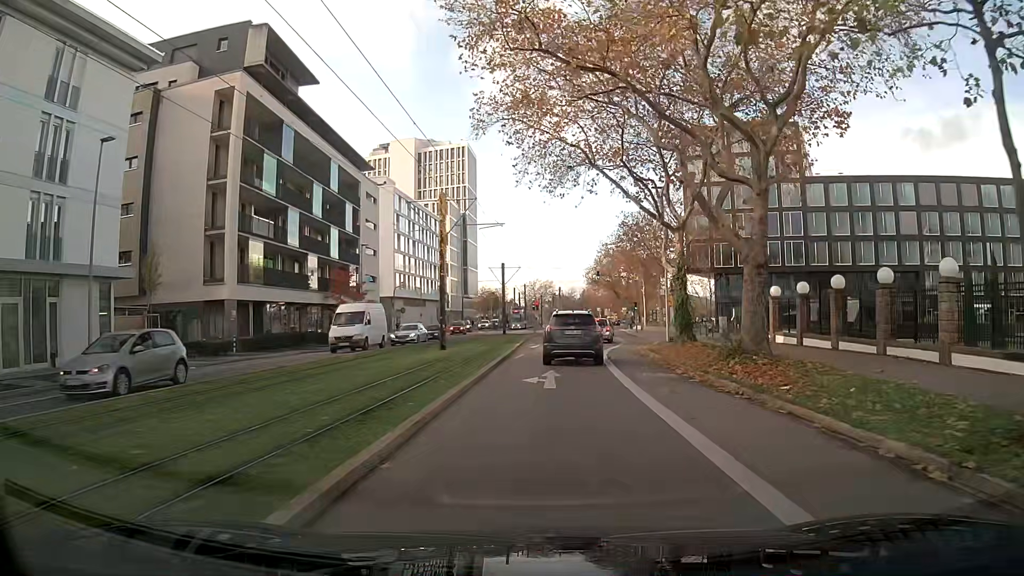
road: secondary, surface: asphalt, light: Day
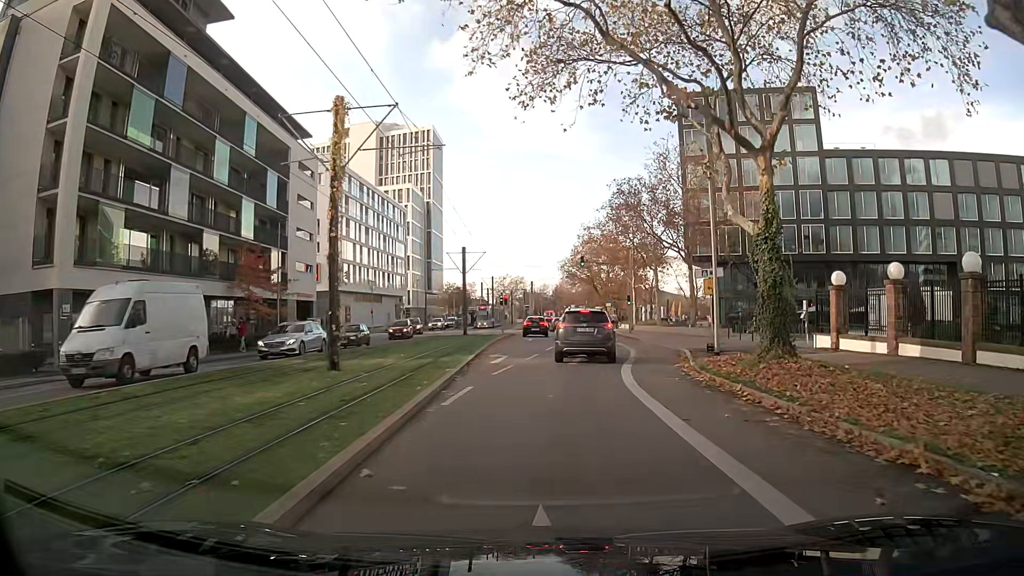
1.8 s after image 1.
(+0.3, +13.8) m; +3°
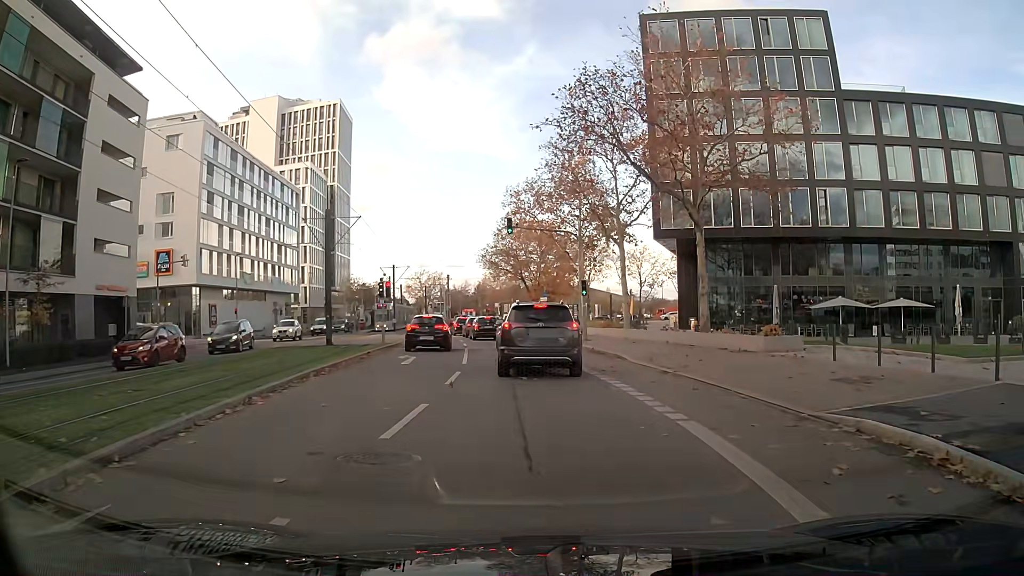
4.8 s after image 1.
(+1.1, +20.4) m; +5°
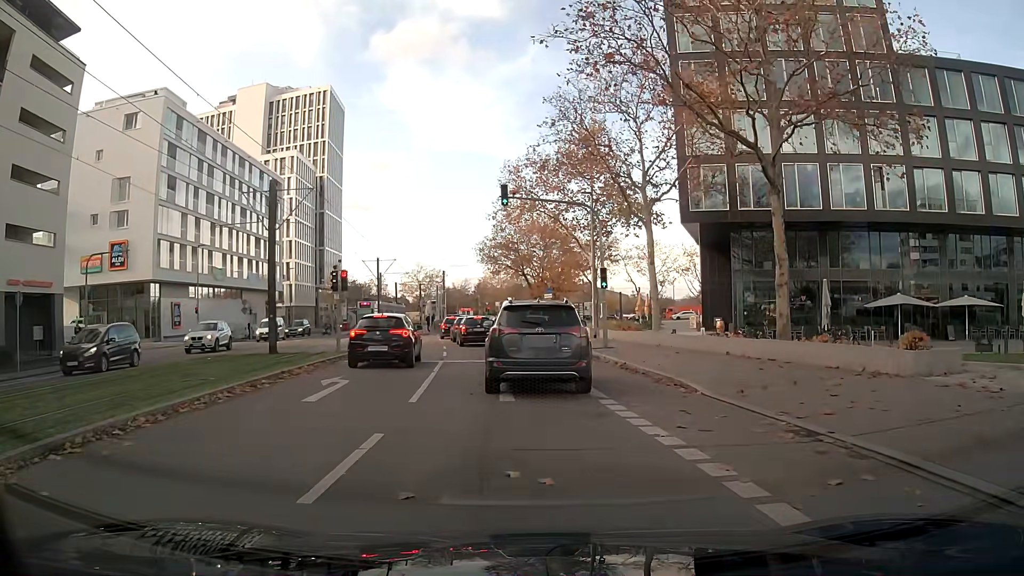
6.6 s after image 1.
(0.0, +8.5) m; -1°
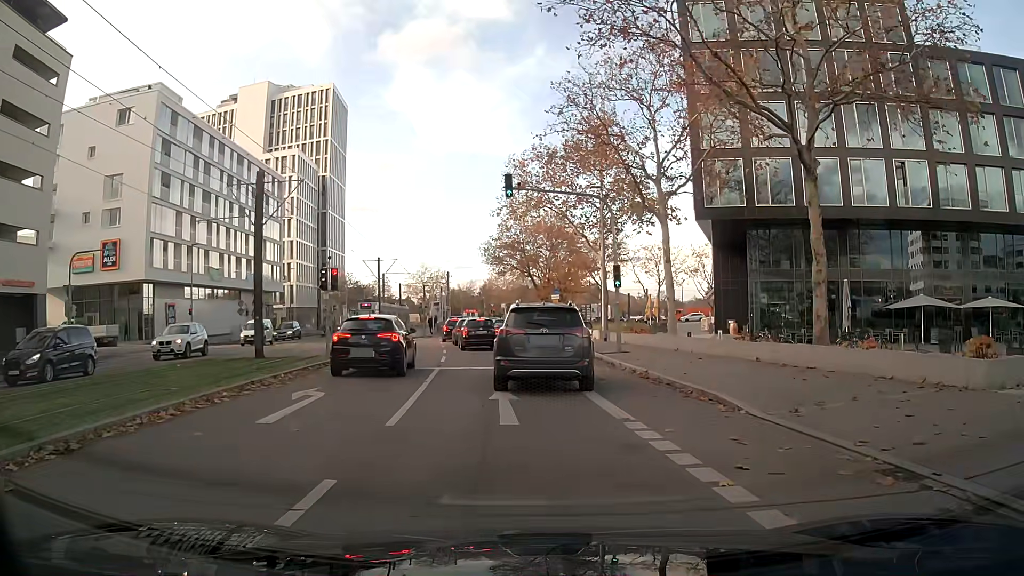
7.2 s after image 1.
(0.0, +2.2) m; -1°
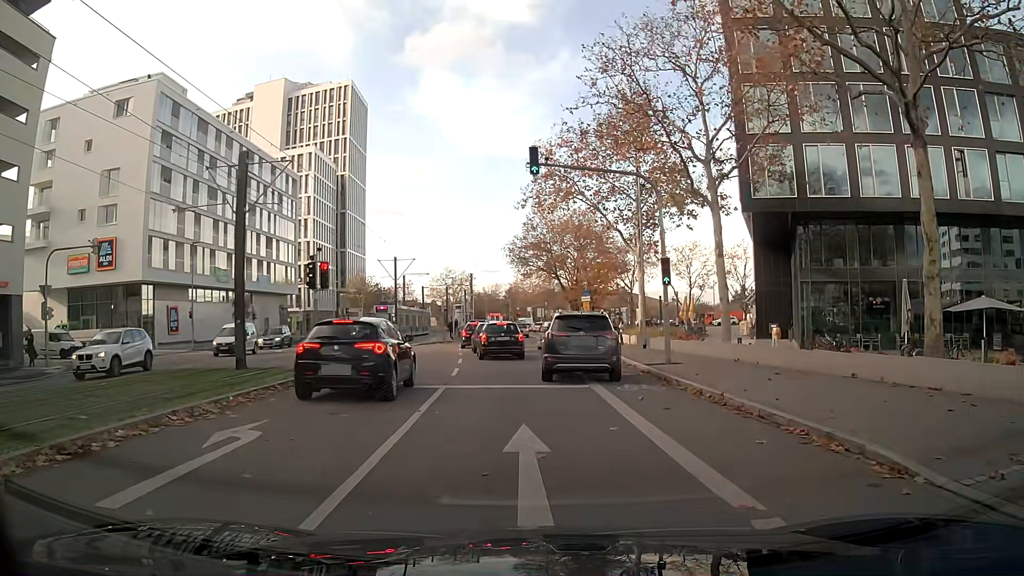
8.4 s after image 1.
(-0.1, +4.3) m; -2°
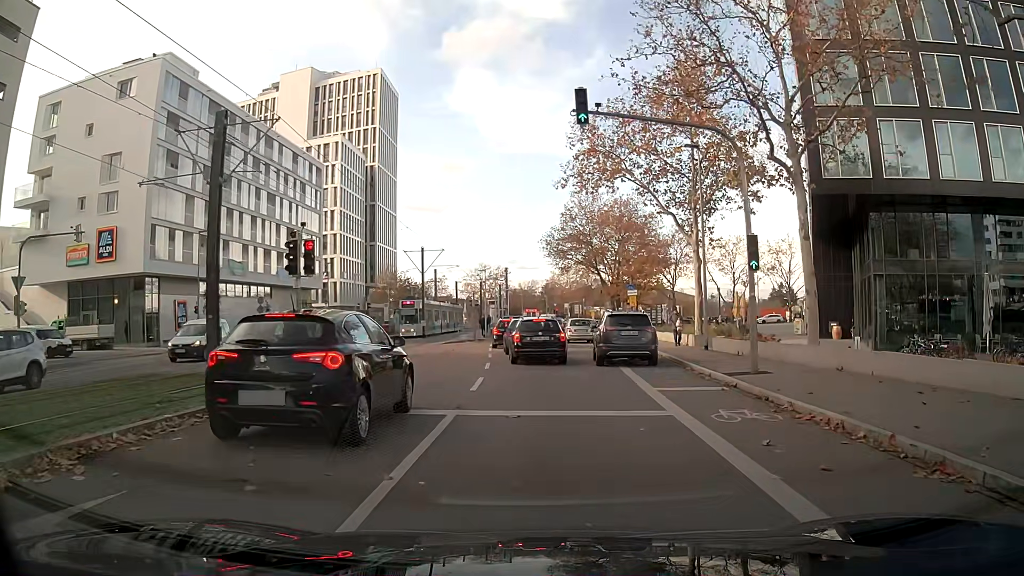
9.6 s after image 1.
(-0.1, +4.8) m; -2°
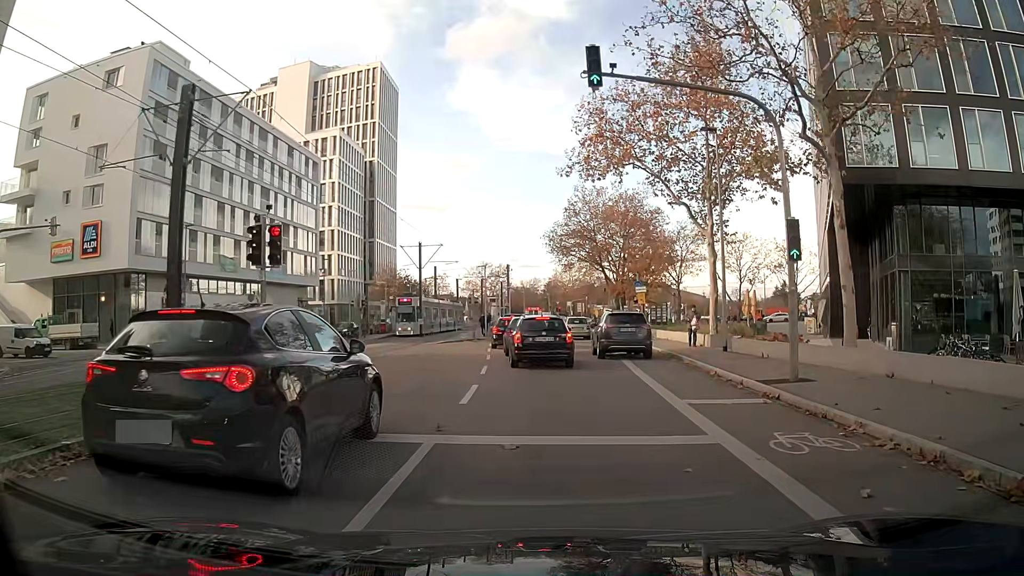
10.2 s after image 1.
(0.0, +2.3) m; 0°
(0, +10) (0, +20) (0, +30) (0, +40) (-1, +50) (-1, +60) (-1, +70) (-1, +80) (0, +90) (+1, +100) m
